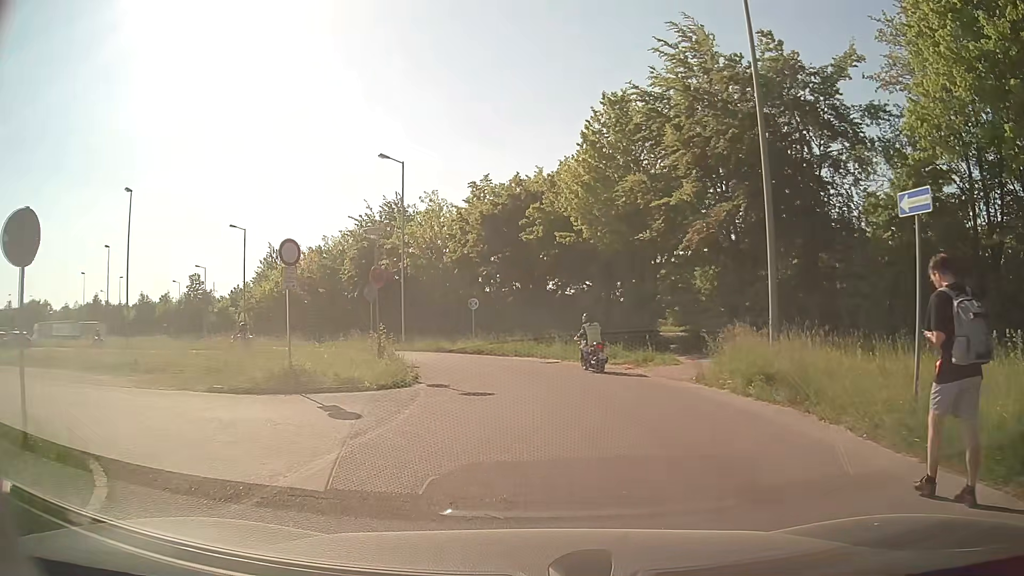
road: service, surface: asphalt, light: Day
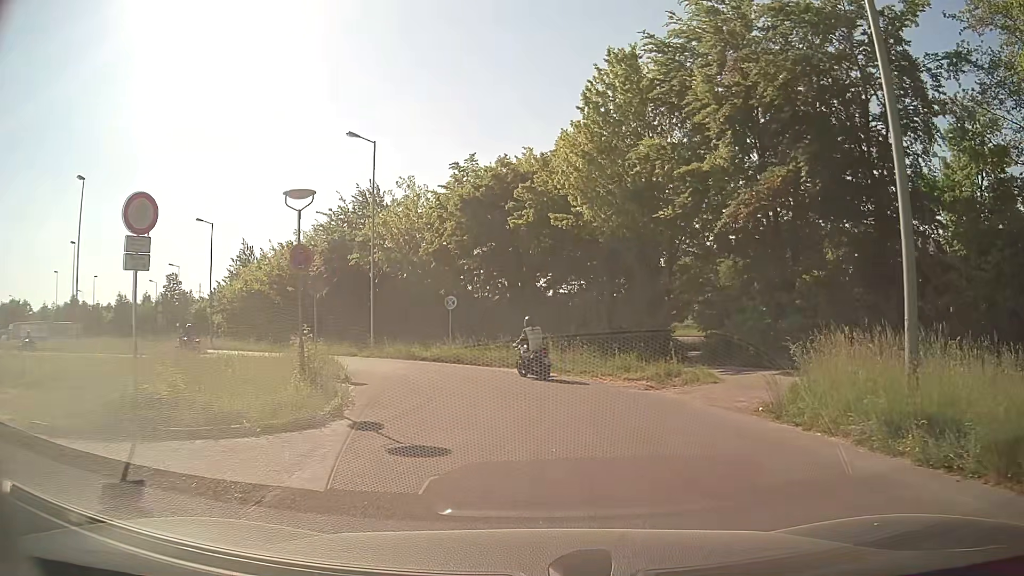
(+0.1, +5.7) m; +2°
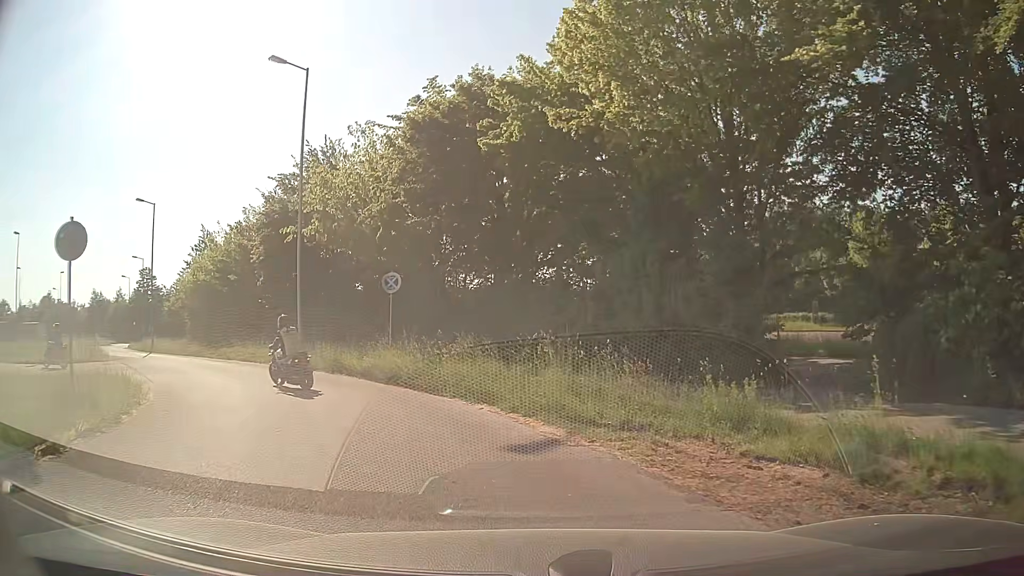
(+0.3, +11.5) m; 0°
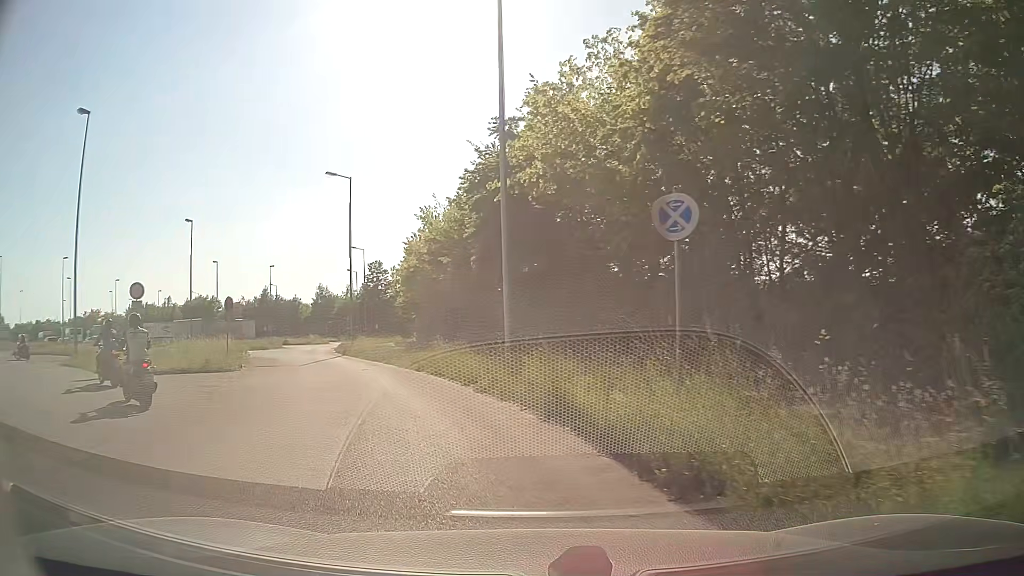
(-1.8, +11.0) m; -21°
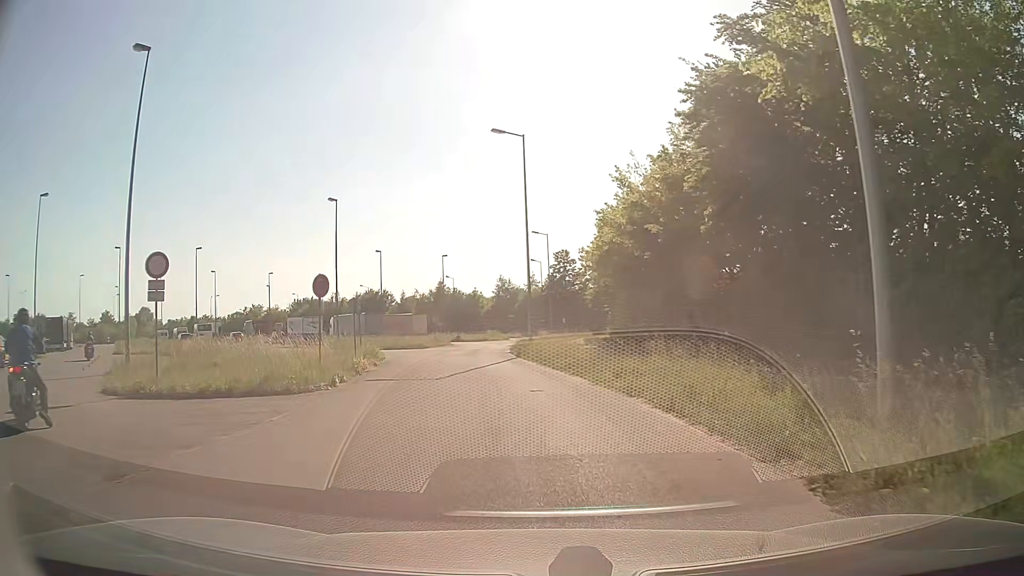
(-1.7, +9.7) m; -17°
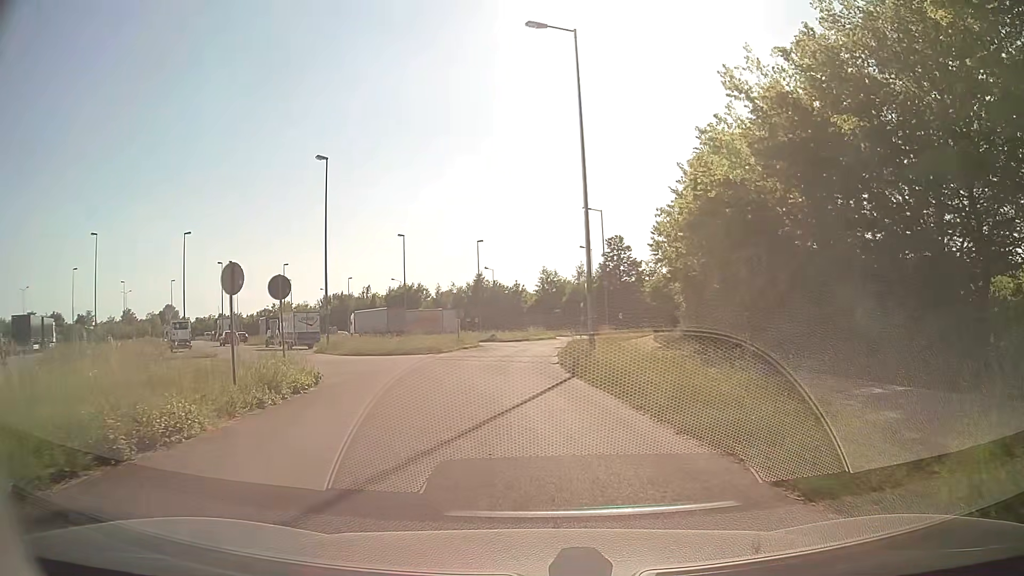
(-0.6, +13.9) m; -5°
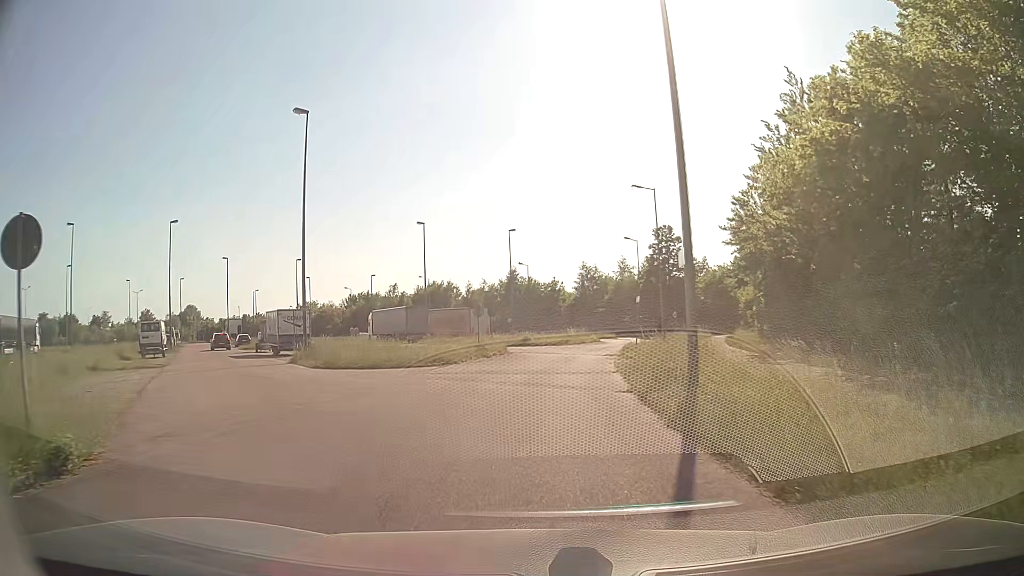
(-0.2, +10.3) m; -2°
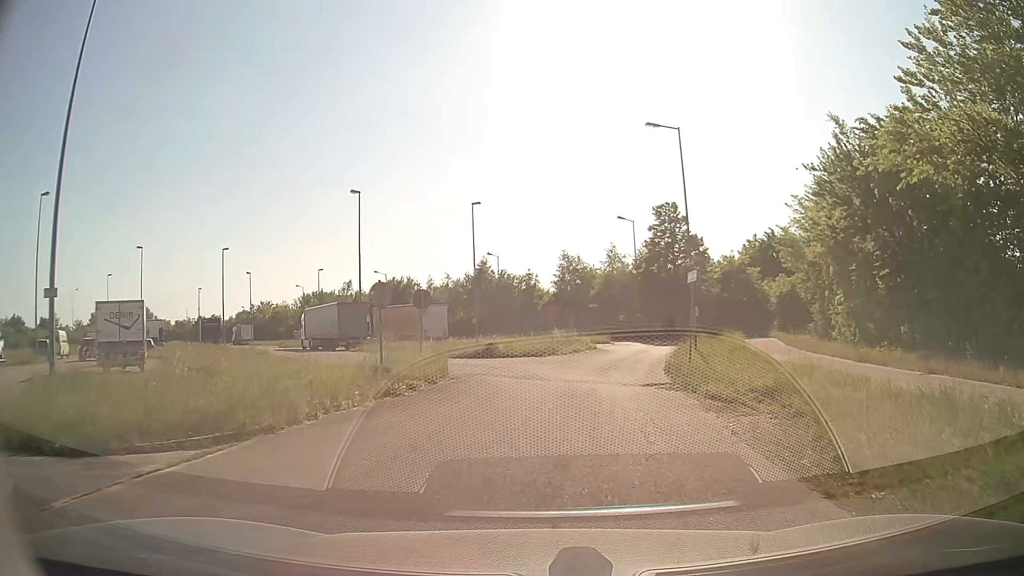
(0.0, +17.1) m; +2°
